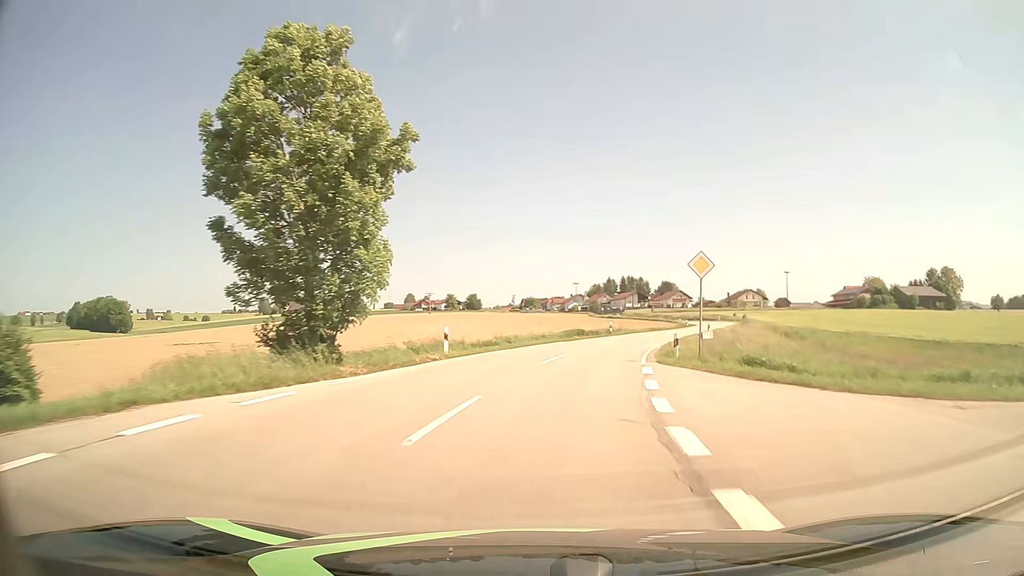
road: tertiary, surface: asphalt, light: Day
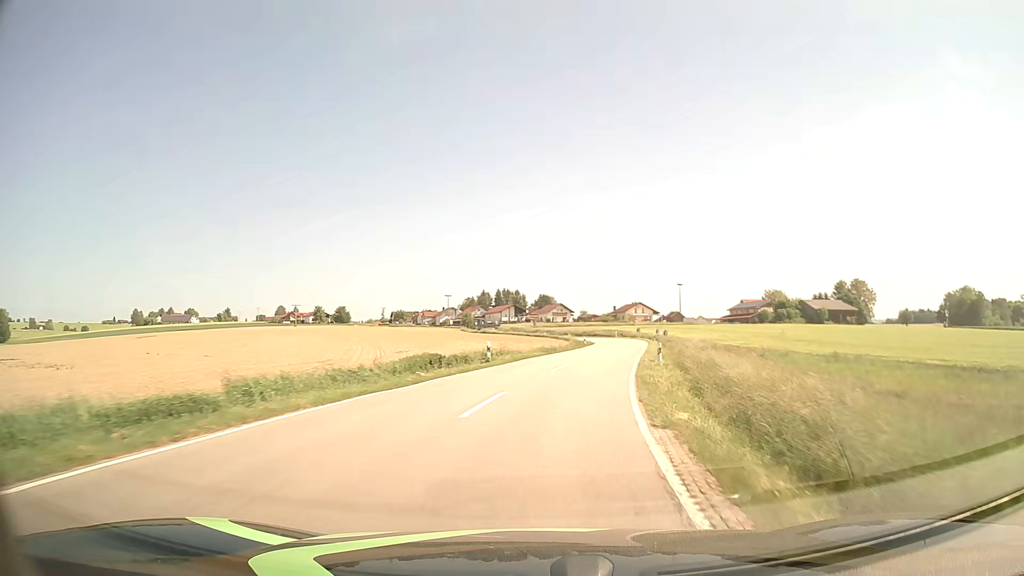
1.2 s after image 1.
(+1.9, +20.0) m; +11°
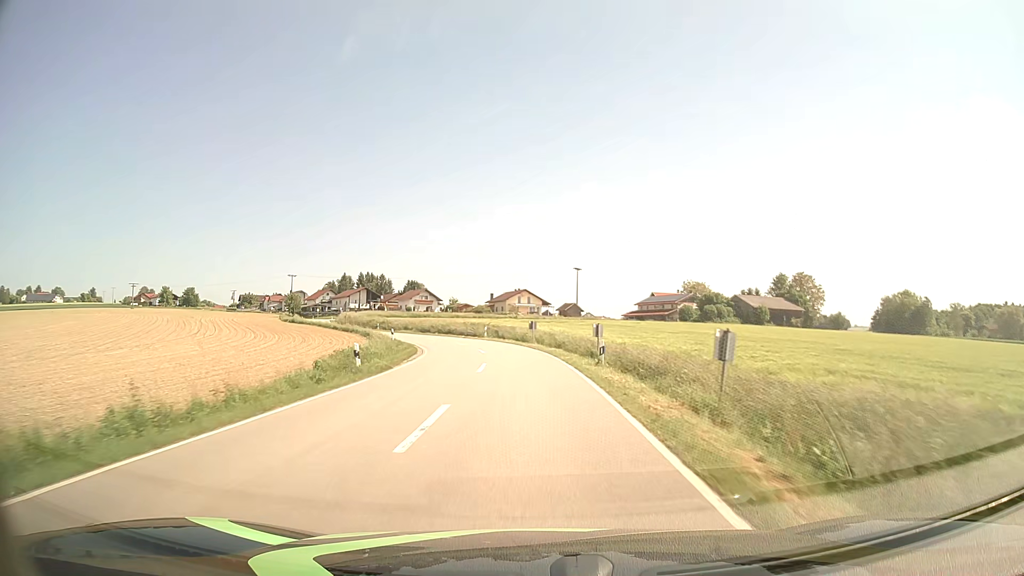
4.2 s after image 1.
(+7.1, +50.2) m; +11°
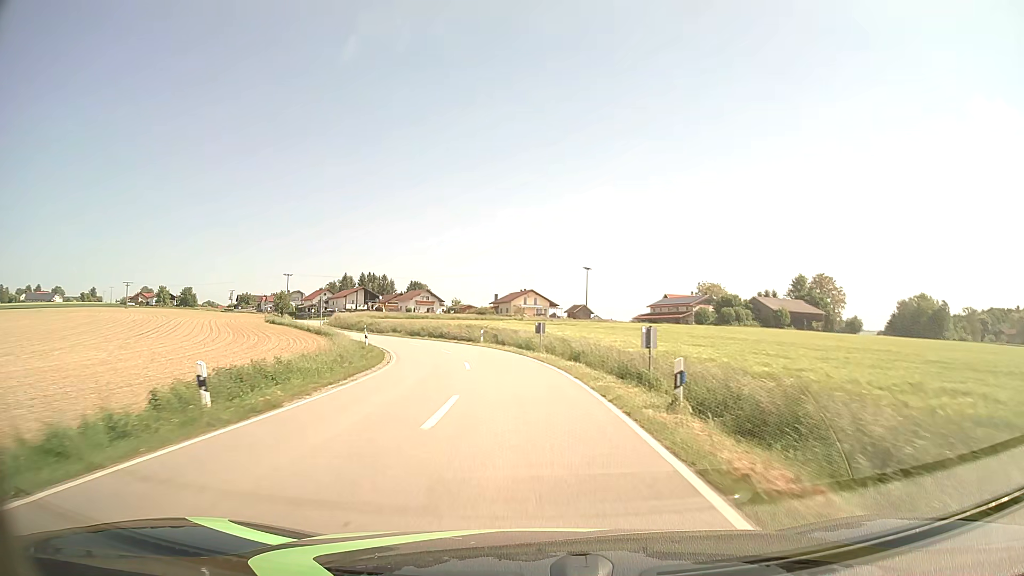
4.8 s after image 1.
(-0.1, +10.1) m; -1°
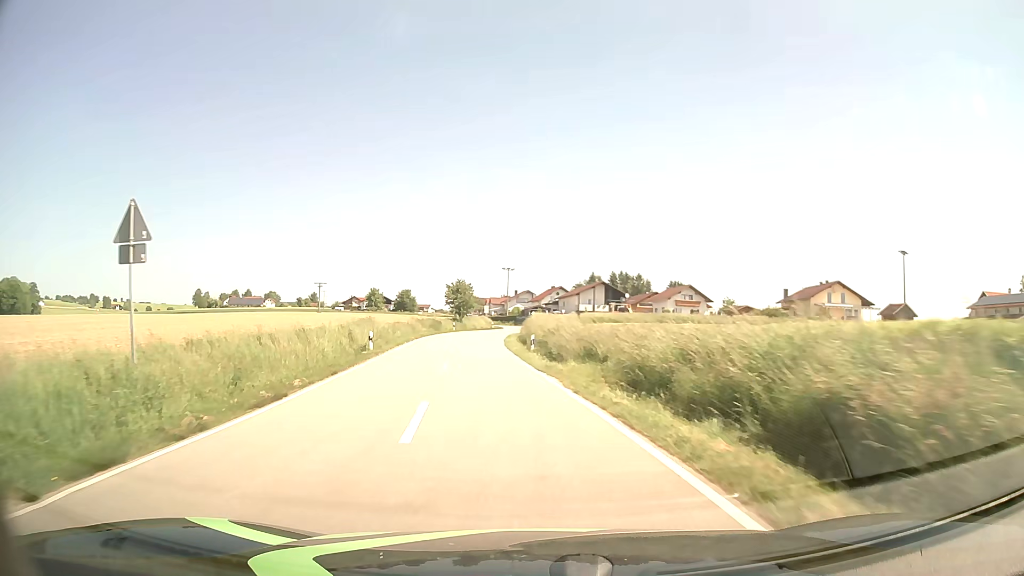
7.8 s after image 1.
(-7.1, +47.9) m; -21°
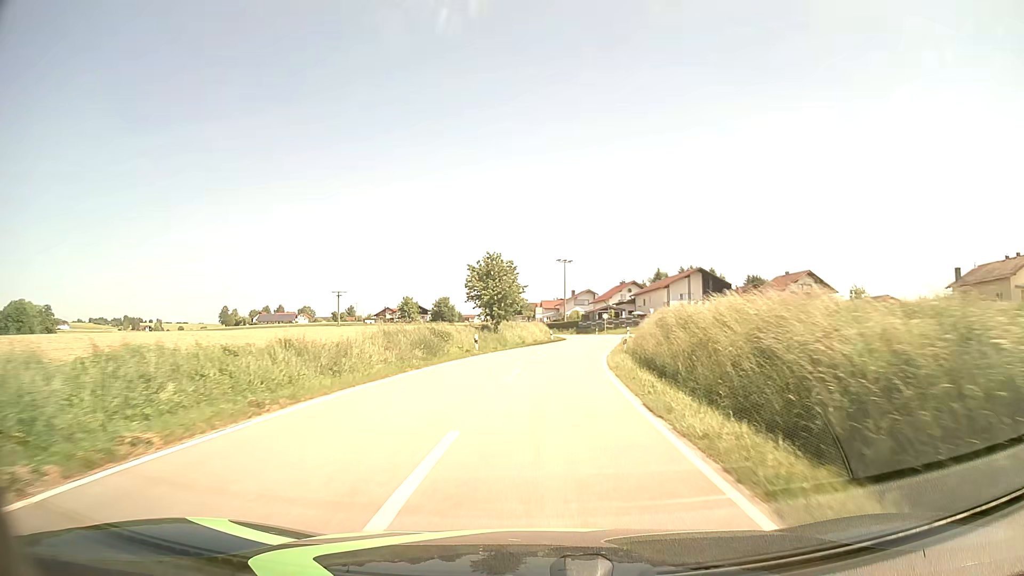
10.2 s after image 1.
(-3.6, +38.7) m; -5°
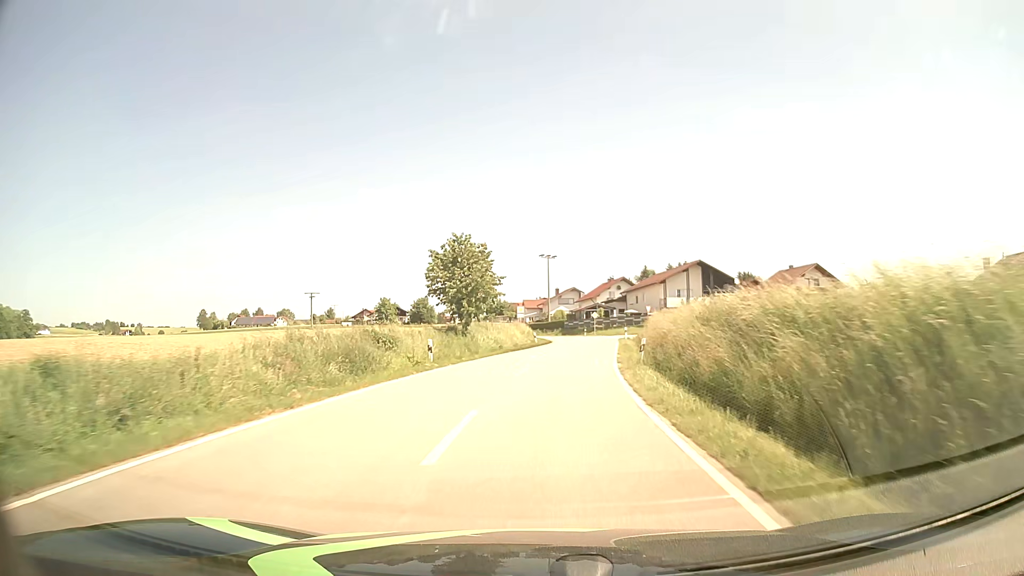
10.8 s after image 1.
(+0.1, +9.8) m; +1°
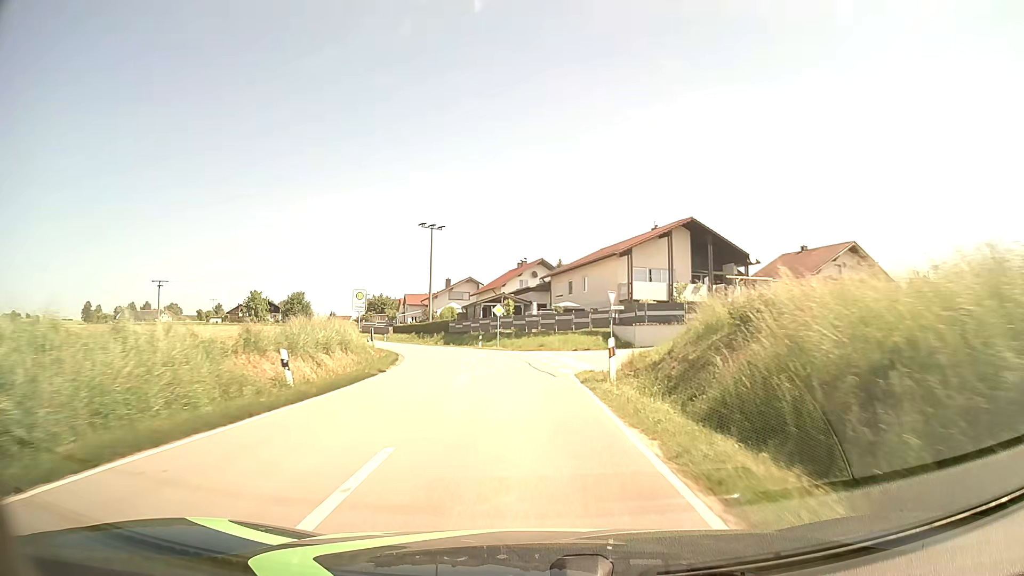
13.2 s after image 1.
(+3.1, +38.5) m; +8°
(0, +10) (0, +20) (-1, +30) (-3, +40) (-6, +49) (-9, +59) (-13, +68) (-17, +77) (-21, +86) (-25, +96) m
